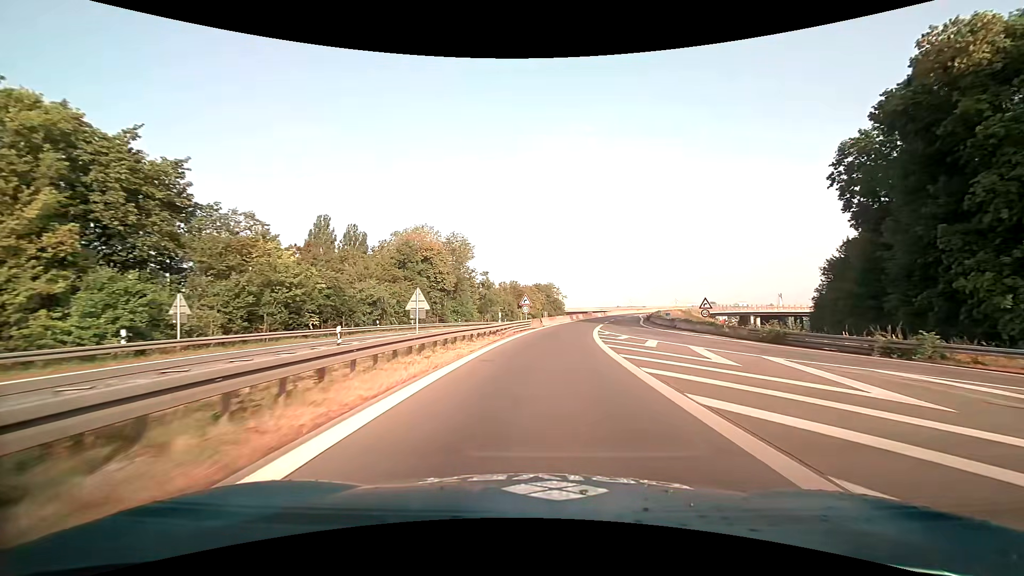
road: motorway_link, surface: asphalt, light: Day
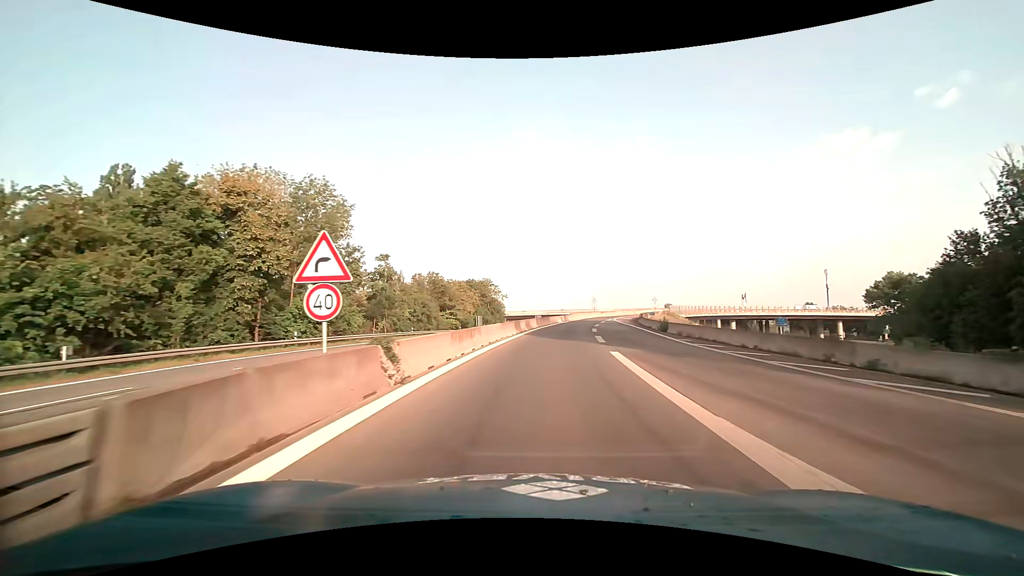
(+2.1, +36.4) m; +6°
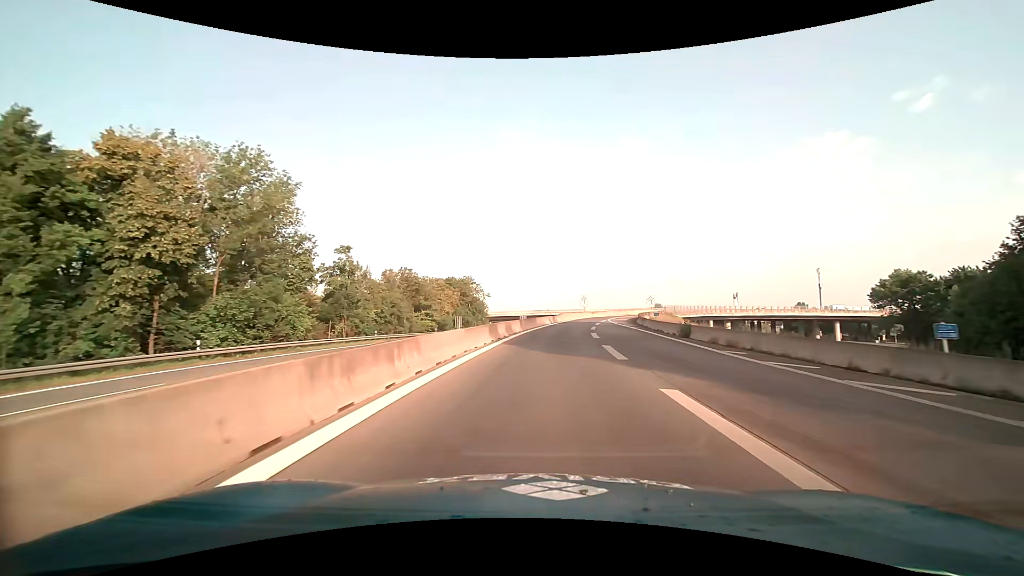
(+0.2, +9.1) m; +2°
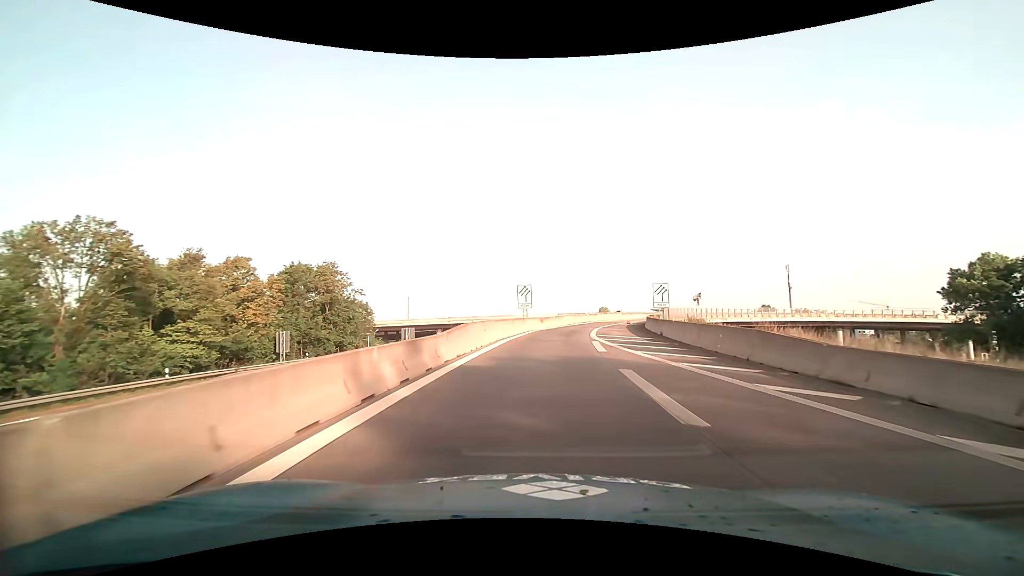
(+3.2, +44.9) m; +8°
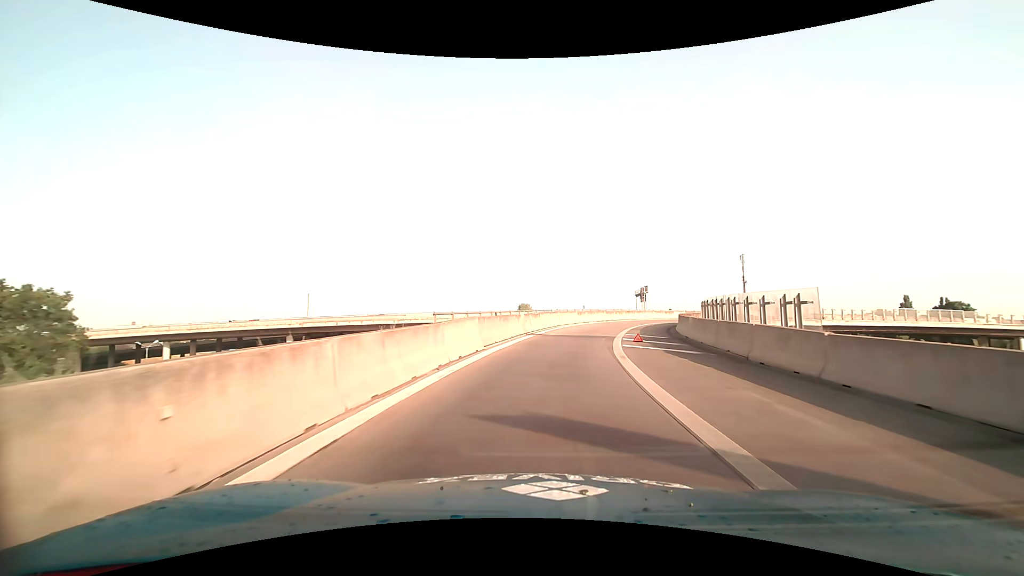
(+3.0, +41.6) m; +10°
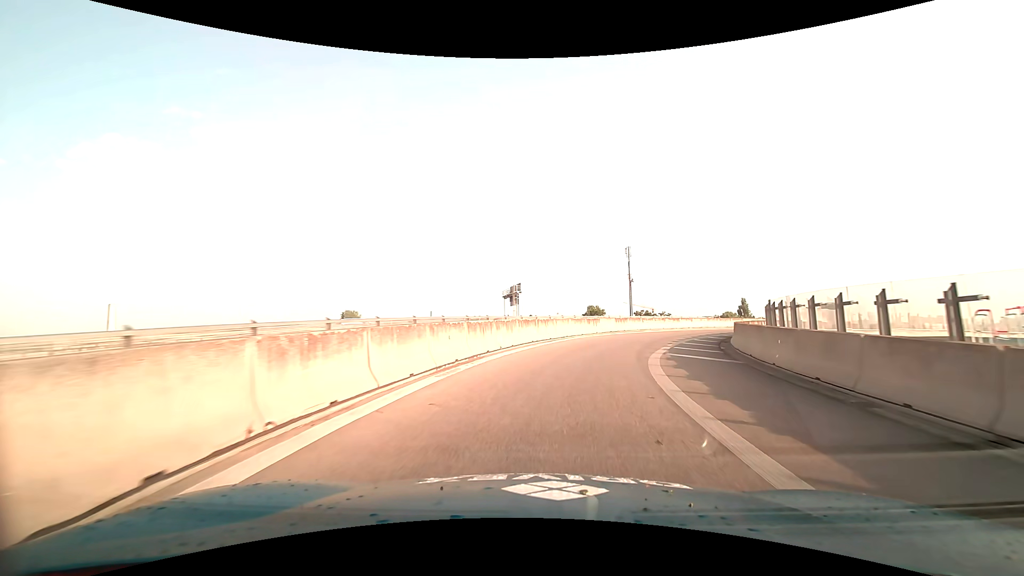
(+4.9, +37.5) m; +16°
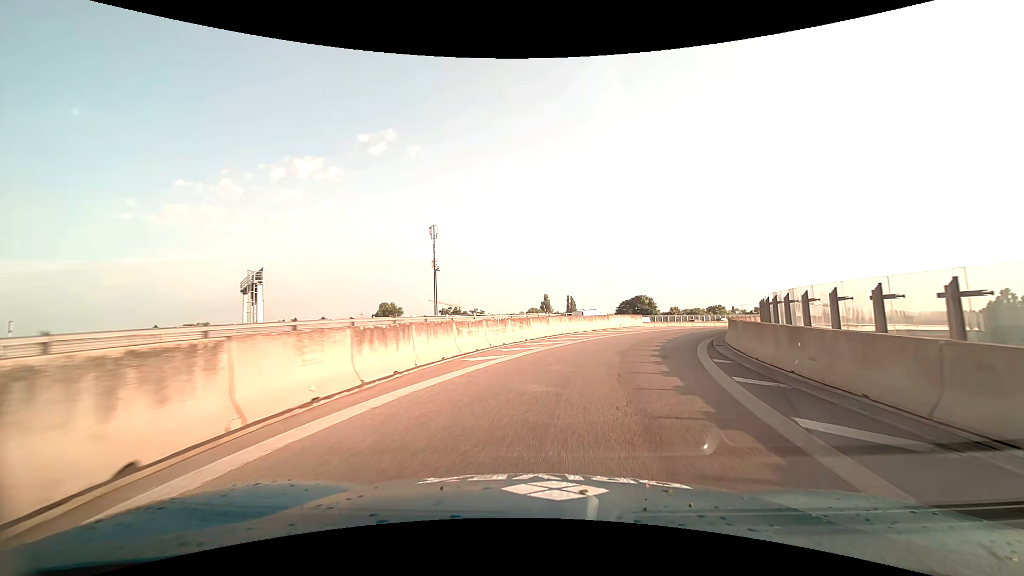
(+5.1, +28.1) m; +21°
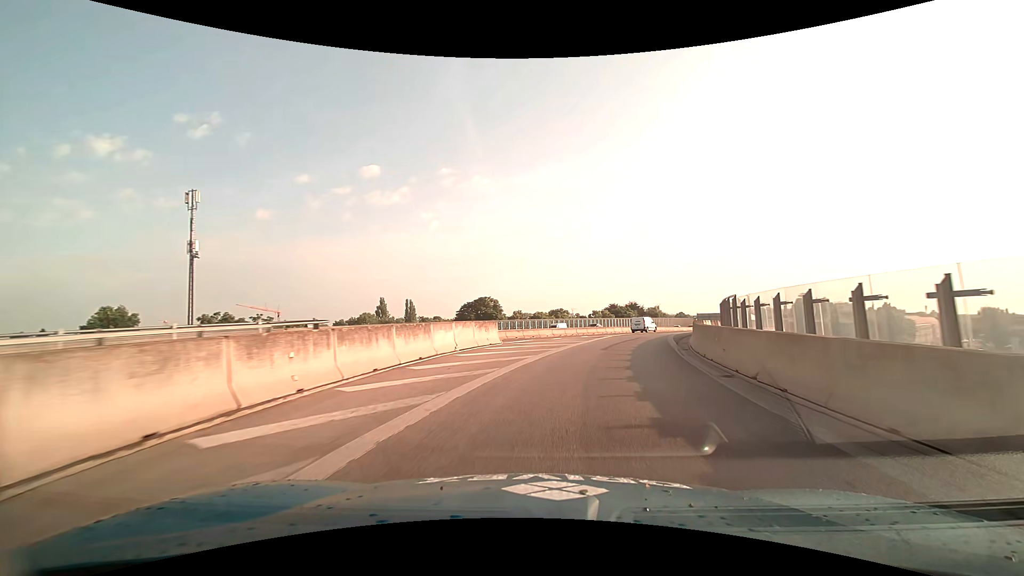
(+3.8, +21.5) m; +19°
